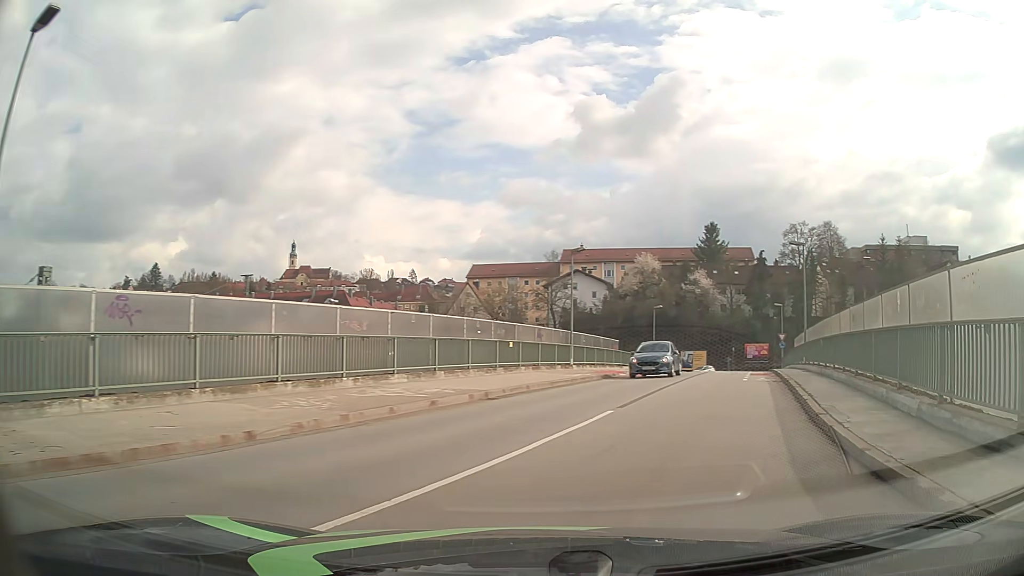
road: unclassified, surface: asphalt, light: Day
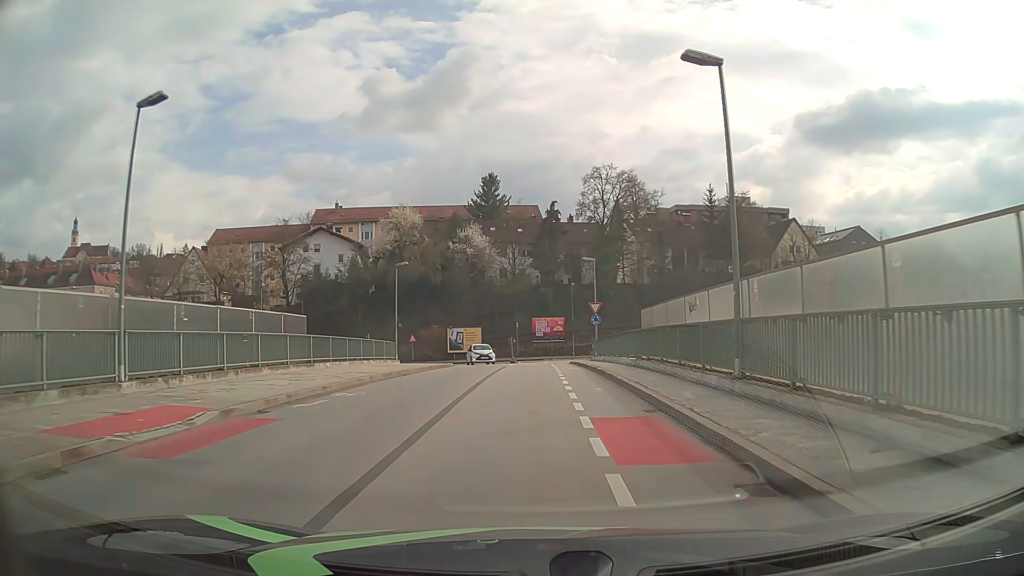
(+6.0, +22.0) m; +19°
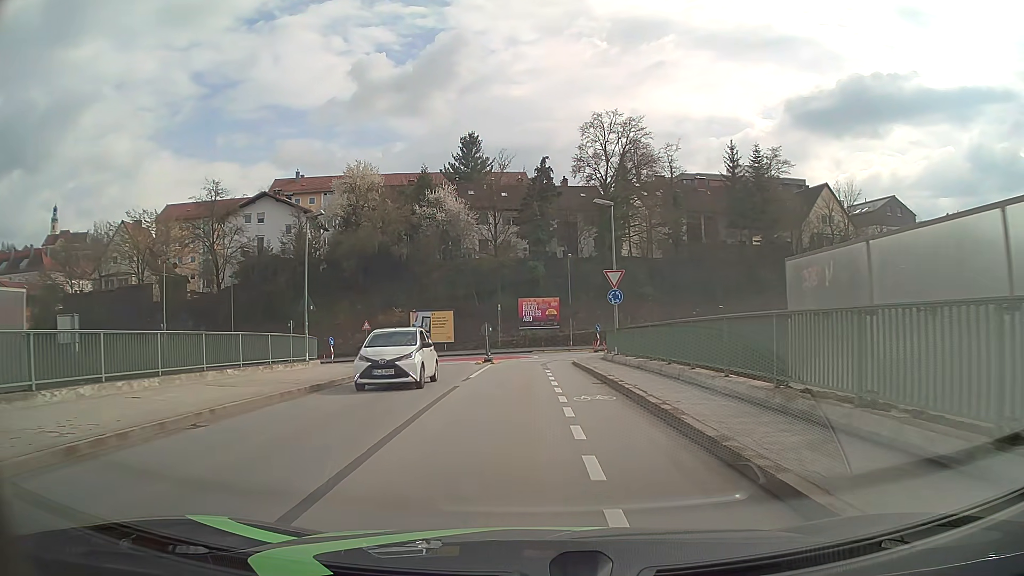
(+0.1, +15.4) m; +1°
(0, +10) (0, +20) (0, +30) (+1, +40) (0, +49) (-10, +51) (-20, +50) (-30, +49) (-40, +48) (-50, +47) m
